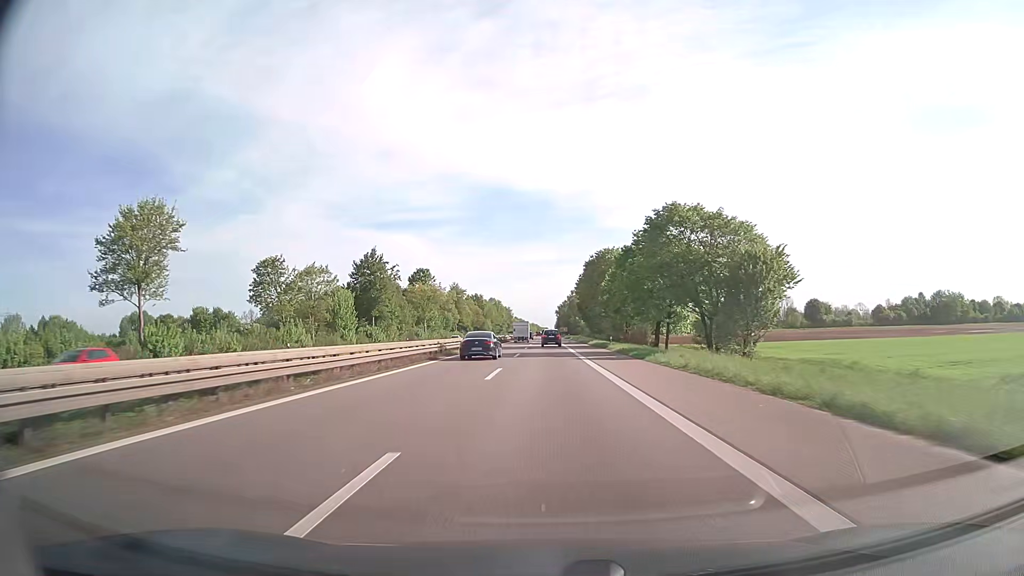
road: trunk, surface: asphalt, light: Day
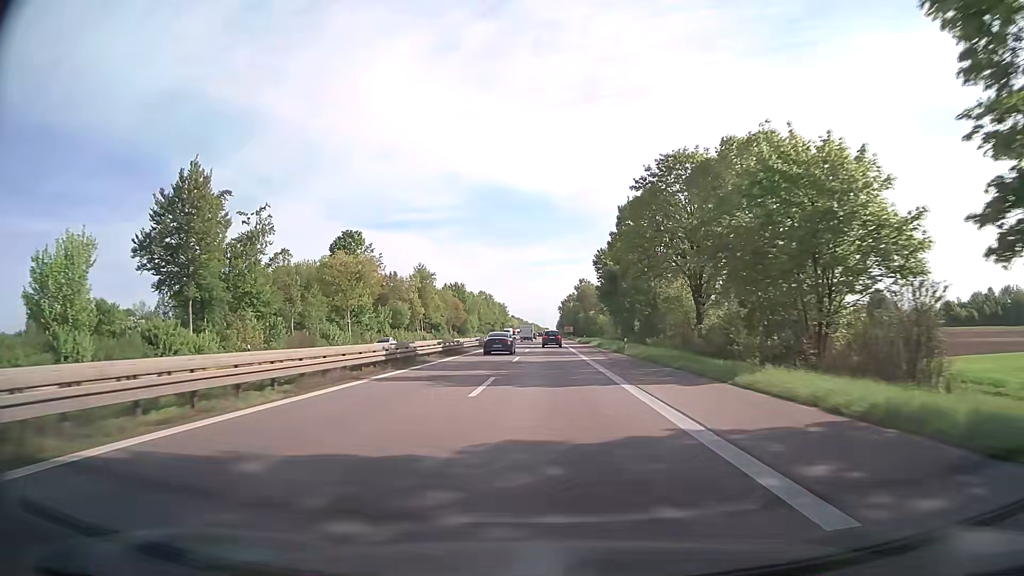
(+0.1, +59.4) m; 0°
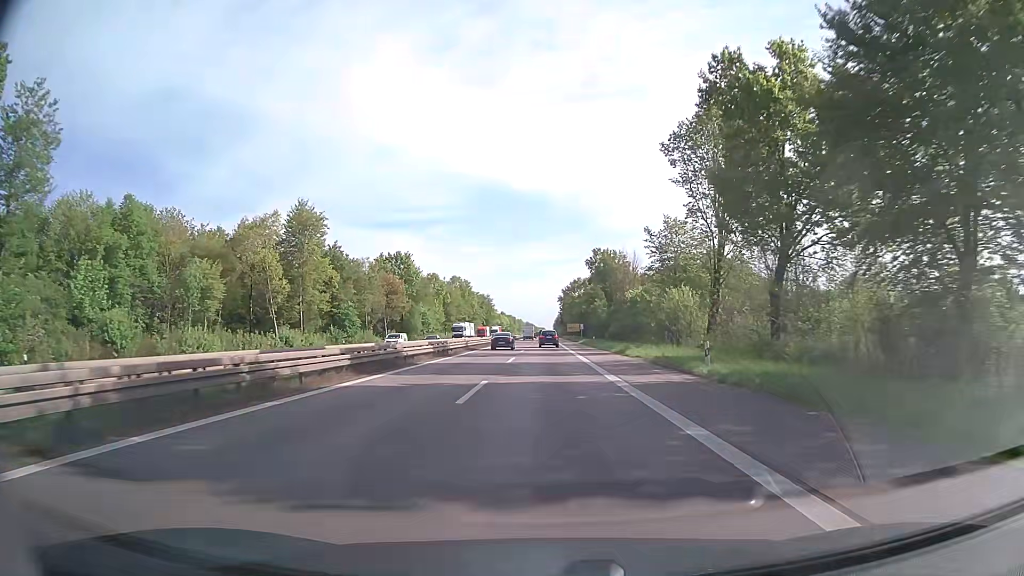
(+0.3, +74.0) m; 0°
(0, +10) (0, +20) (0, +30) (0, +40) (0, +50) (0, +60) (0, +70) (0, +80) (0, +90) (0, +100) m
